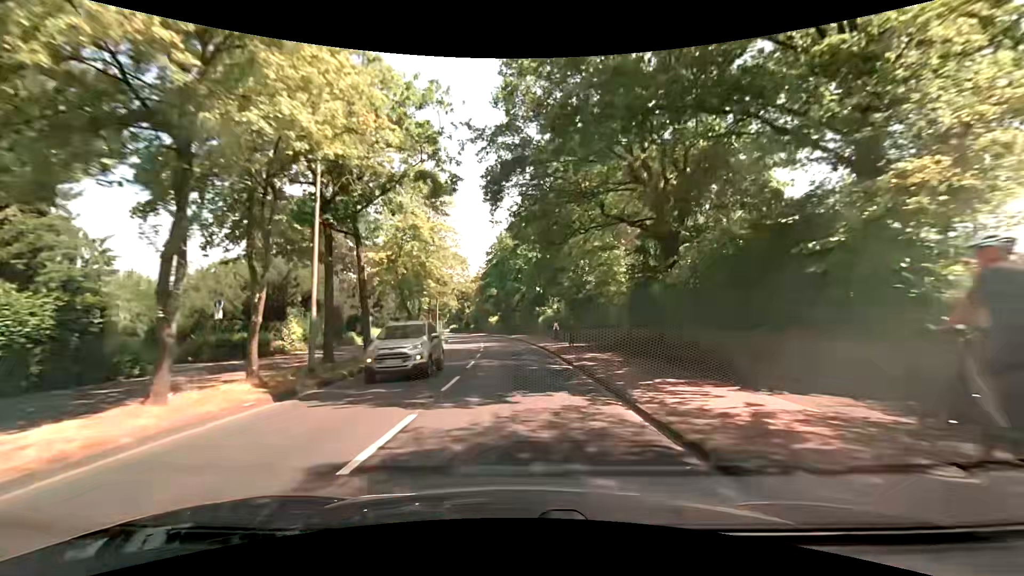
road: tertiary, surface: asphalt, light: Day
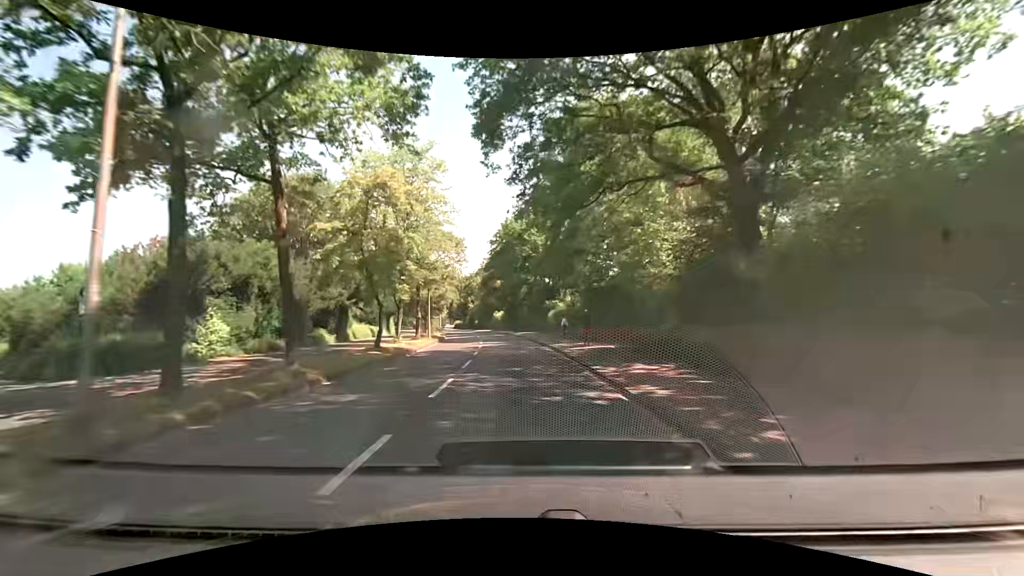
(0.0, +7.7) m; -1°
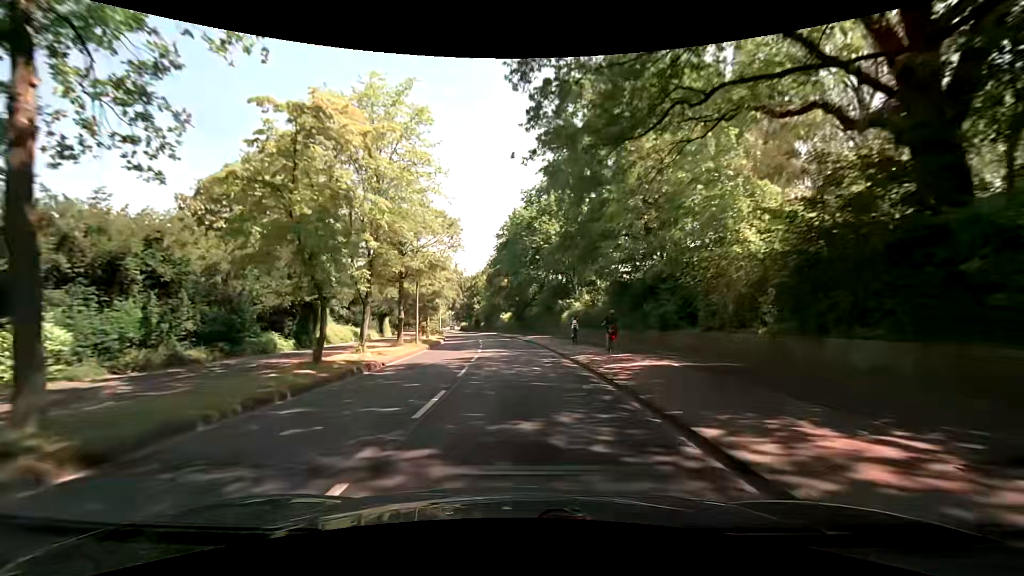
(-0.1, +7.7) m; -2°
(0, +10) (0, +20) (-1, +30) (-1, +40) (-2, +50) (-3, +60) (-5, +70) (-6, +80) (-8, +89) (-10, +99) m
